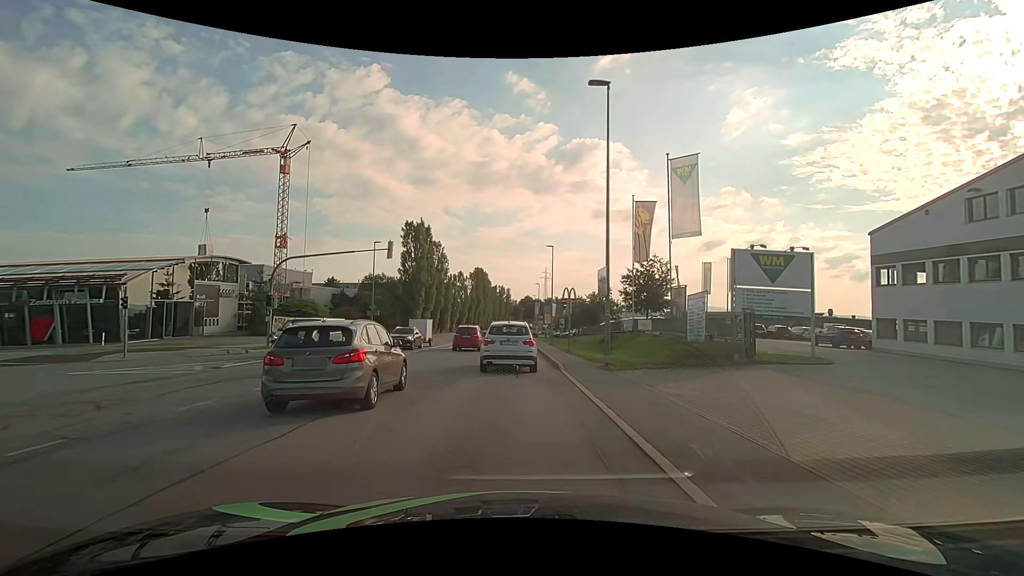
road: secondary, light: Day
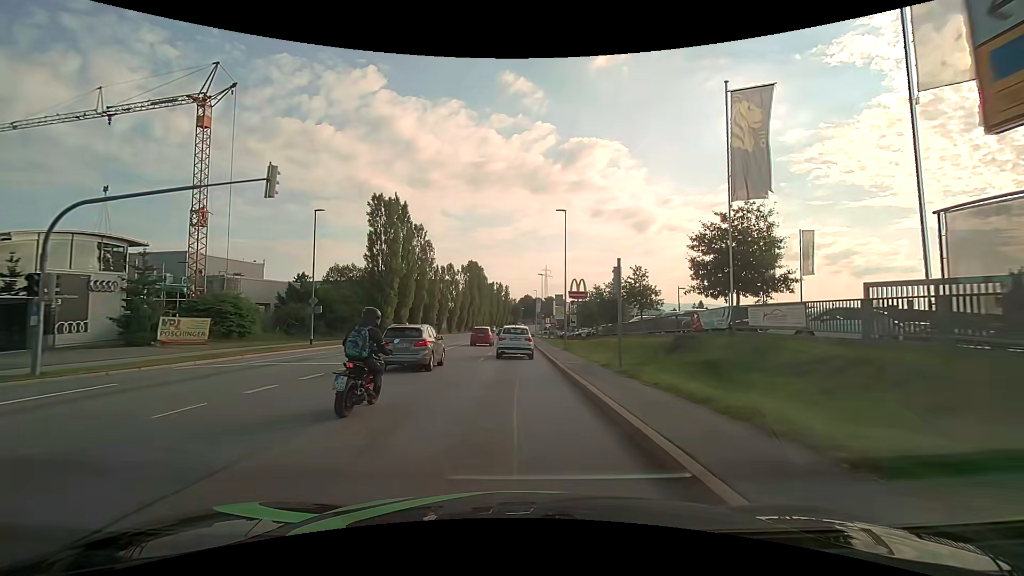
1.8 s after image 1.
(0.0, +15.7) m; 0°
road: tertiary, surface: asphalt
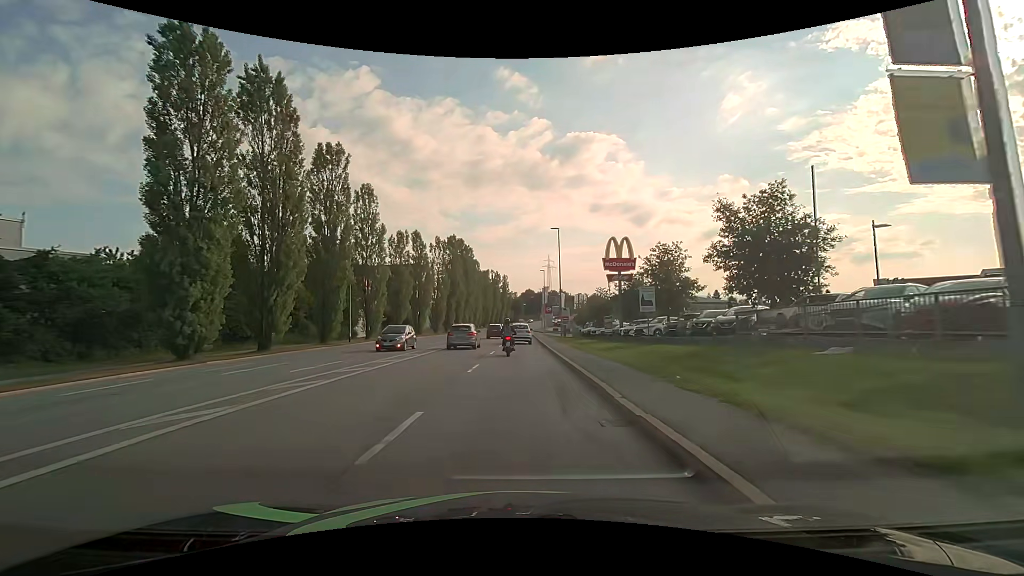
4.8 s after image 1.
(+0.1, +33.3) m; 0°
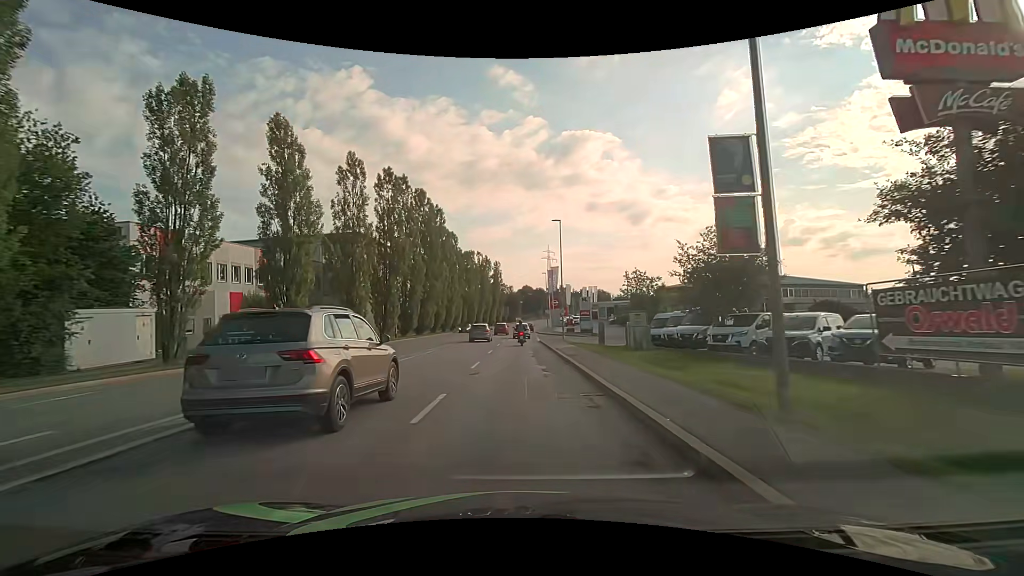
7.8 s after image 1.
(0.0, +37.5) m; 0°
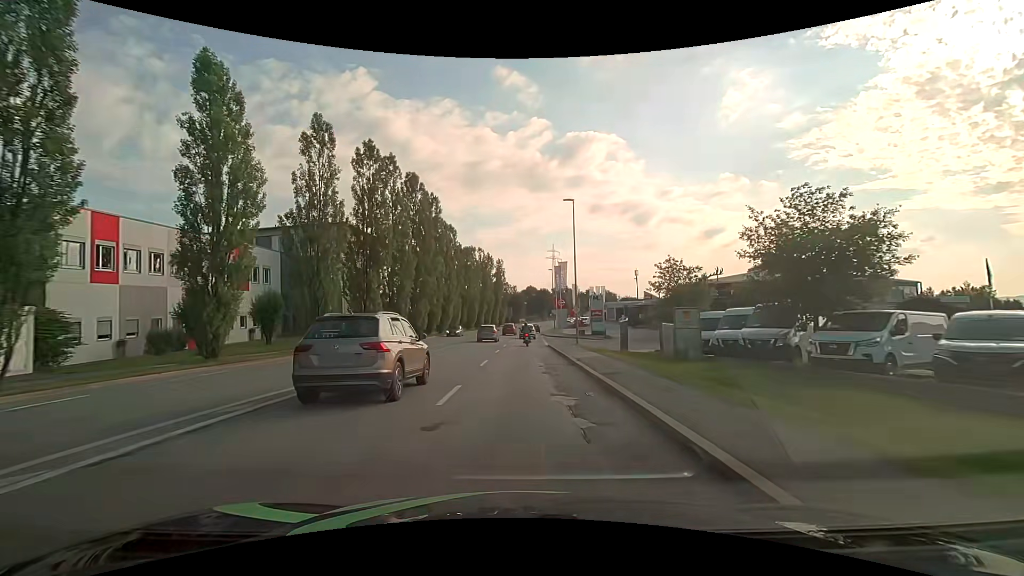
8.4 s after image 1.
(-0.1, +7.4) m; 0°
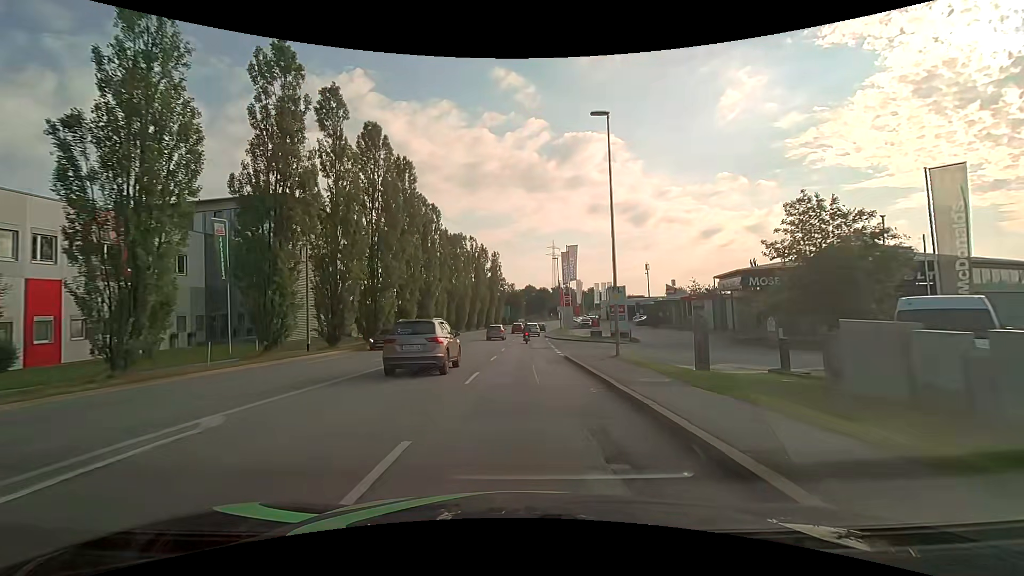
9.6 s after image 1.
(-0.1, +14.6) m; 0°
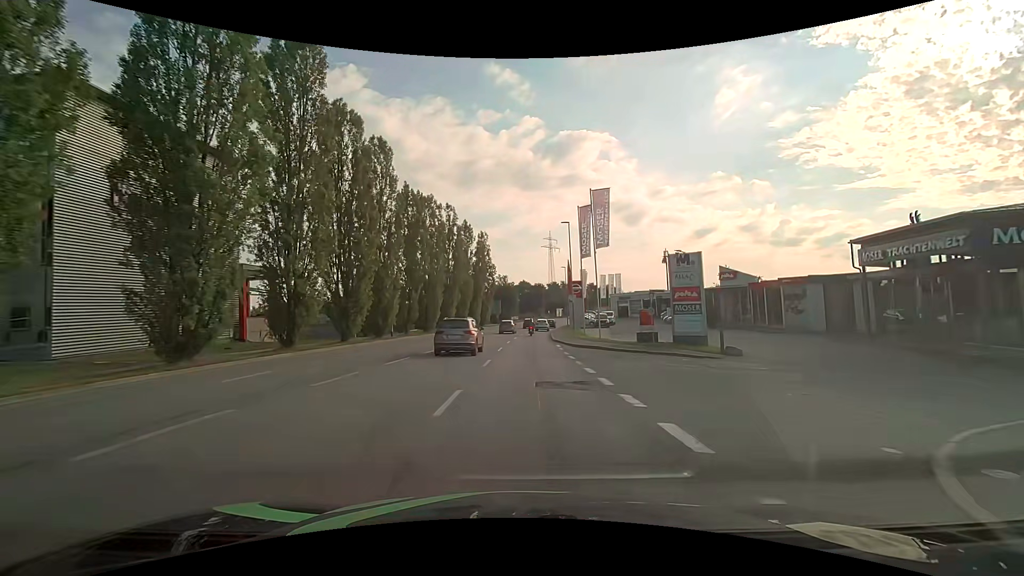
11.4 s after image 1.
(+0.2, +22.7) m; +1°
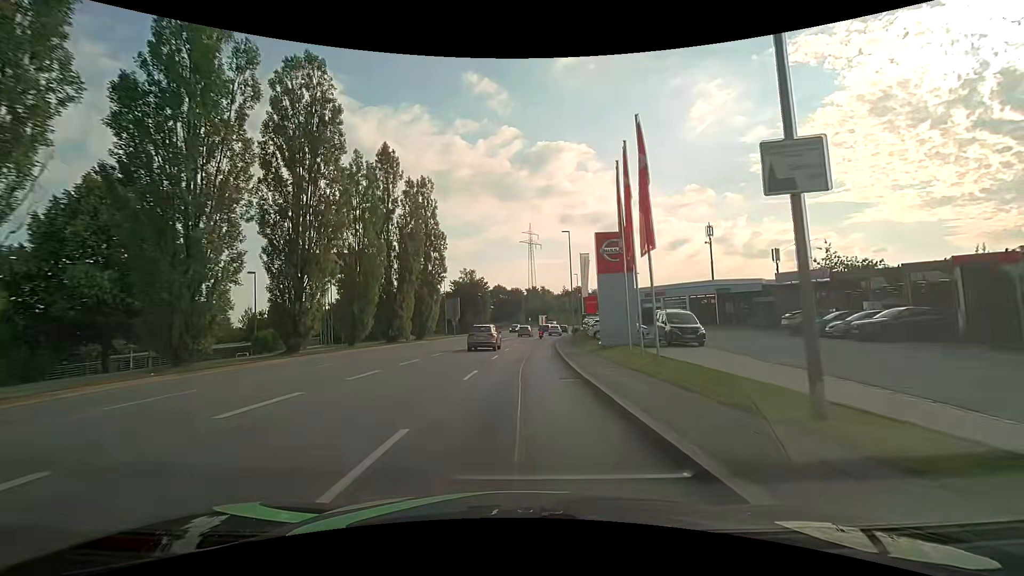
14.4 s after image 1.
(+1.0, +38.9) m; +3°
(0, +10) (0, +20) (+1, +30) (+1, +40) (+2, +50) (+3, +60) (+4, +70) (+6, +80) (+7, +90) (+9, +99) m
